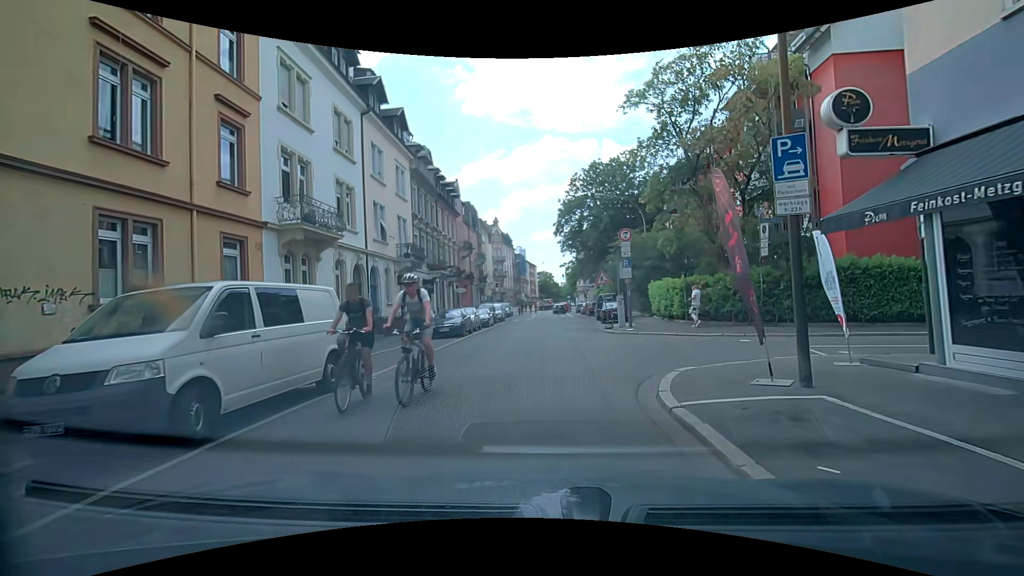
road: residential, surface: asphalt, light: Day
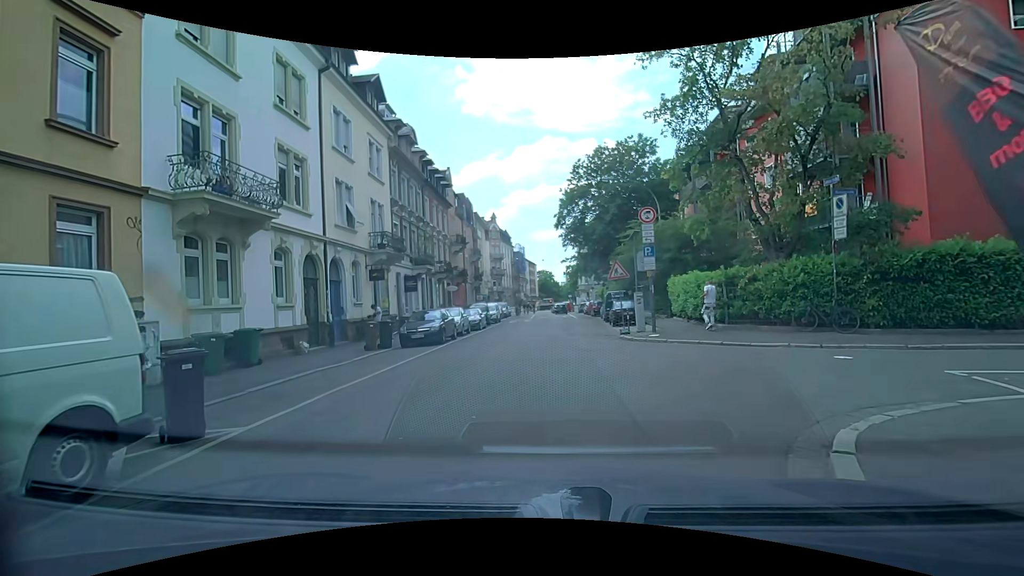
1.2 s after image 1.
(+0.2, +4.8) m; +1°
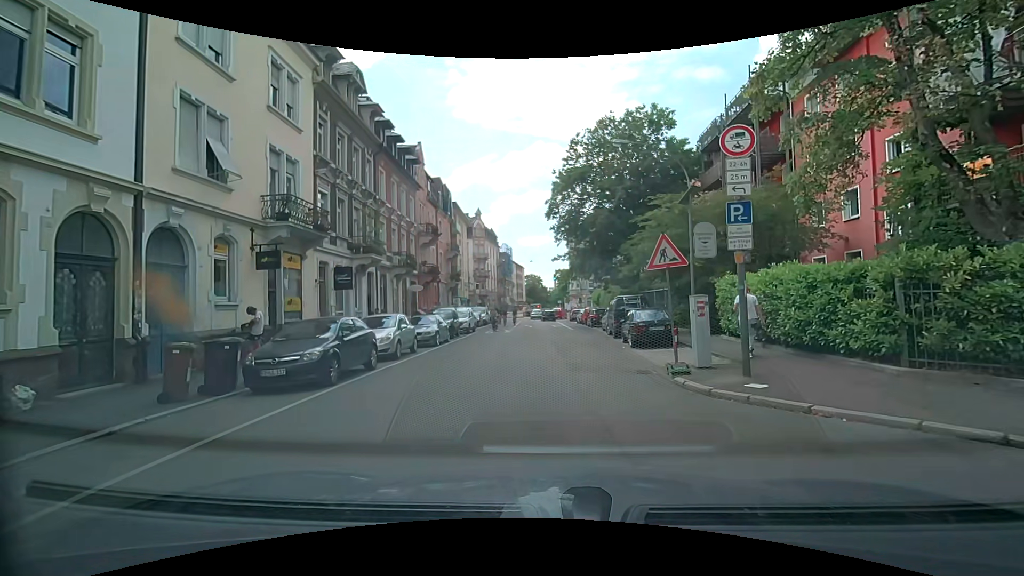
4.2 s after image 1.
(0.0, +9.3) m; 0°
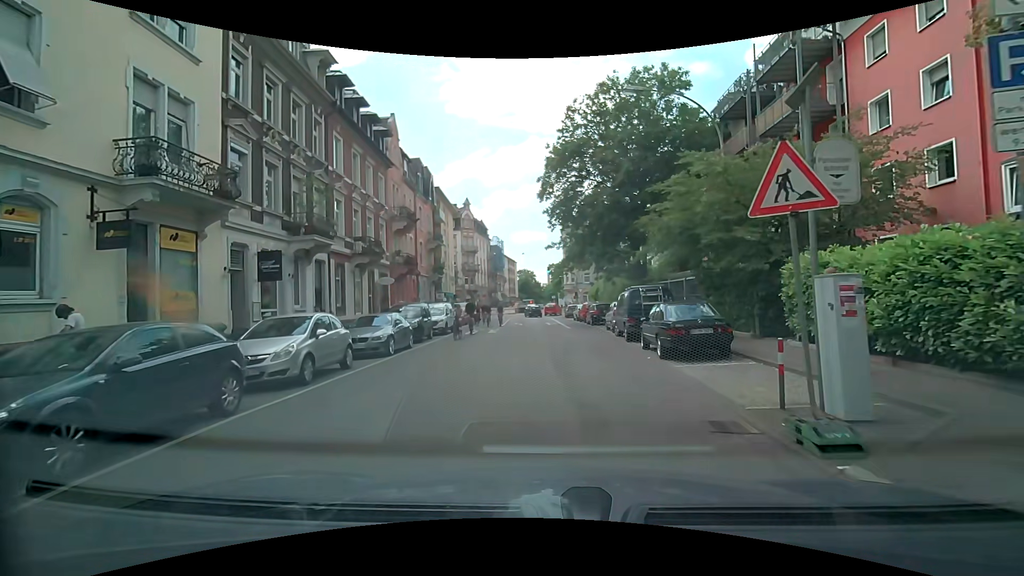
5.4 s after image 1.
(+0.2, +5.8) m; +2°
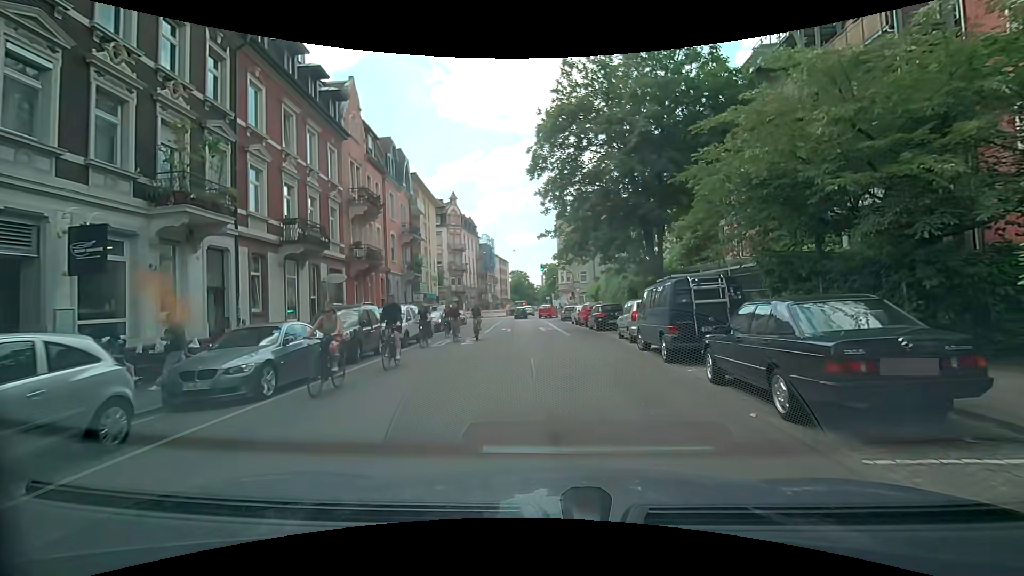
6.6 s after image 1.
(-0.1, +6.8) m; -1°
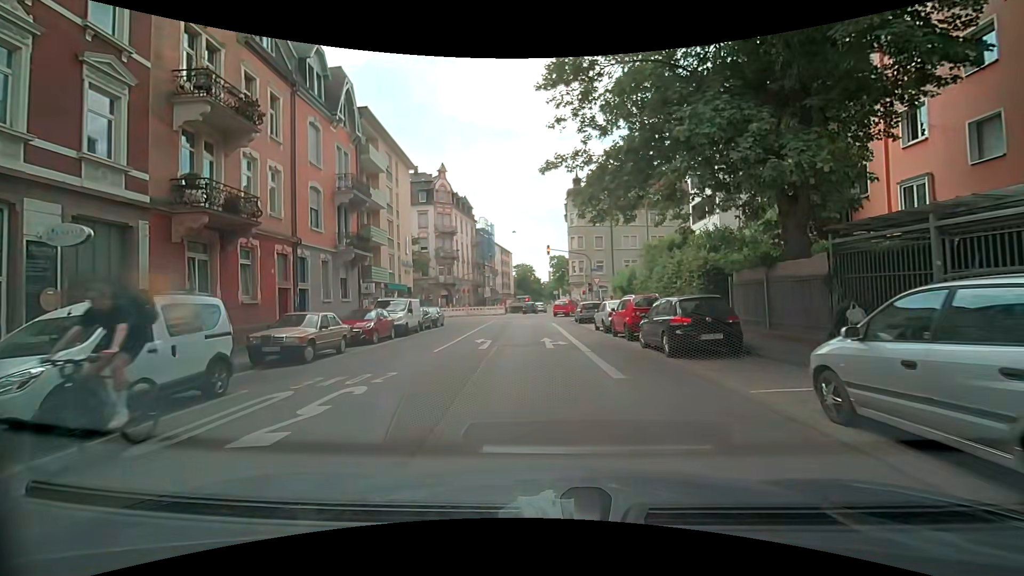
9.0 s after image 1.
(0.0, +14.8) m; 0°
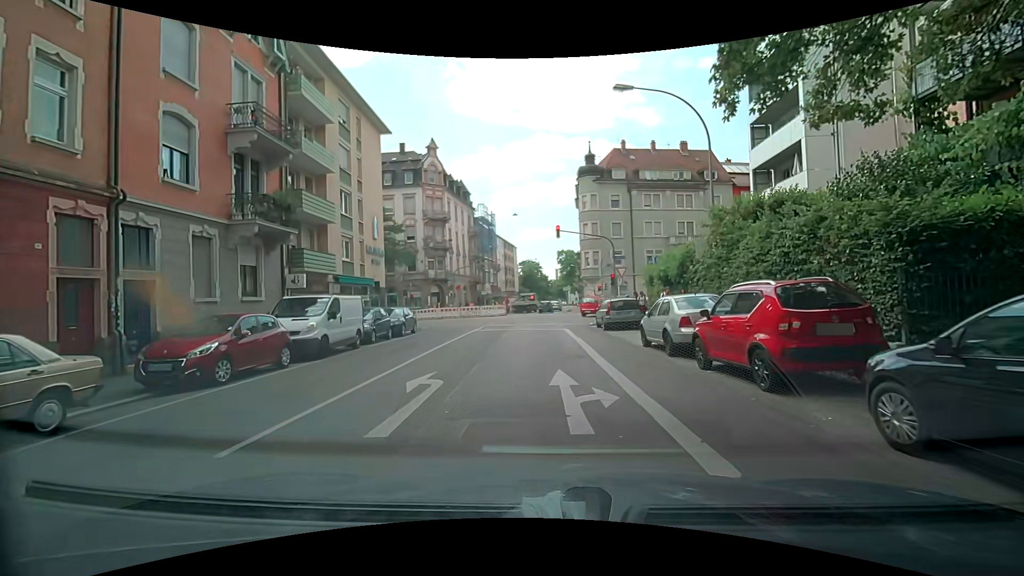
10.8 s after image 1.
(-0.1, +10.2) m; -2°
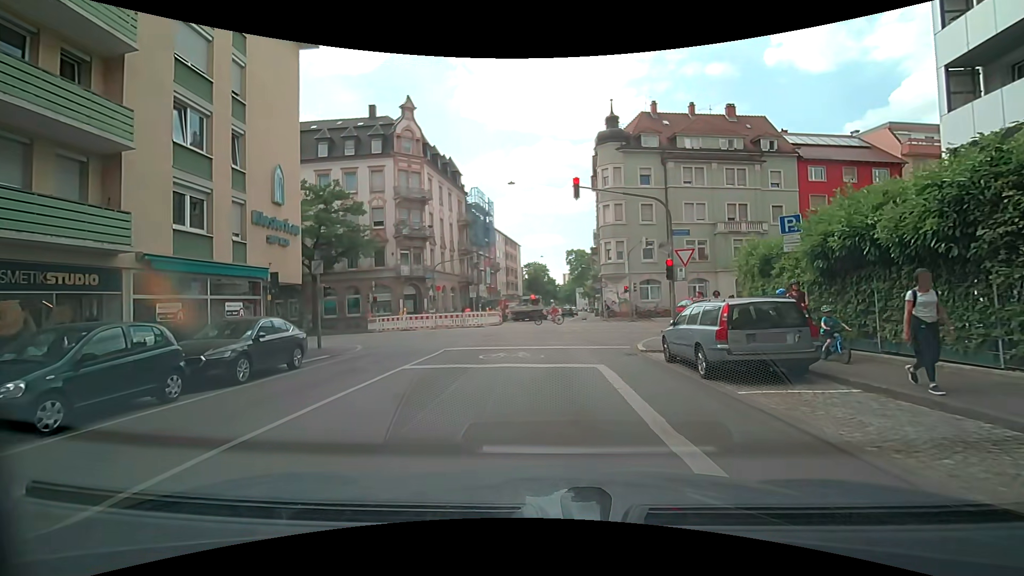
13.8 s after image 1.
(+0.1, +13.5) m; +2°
